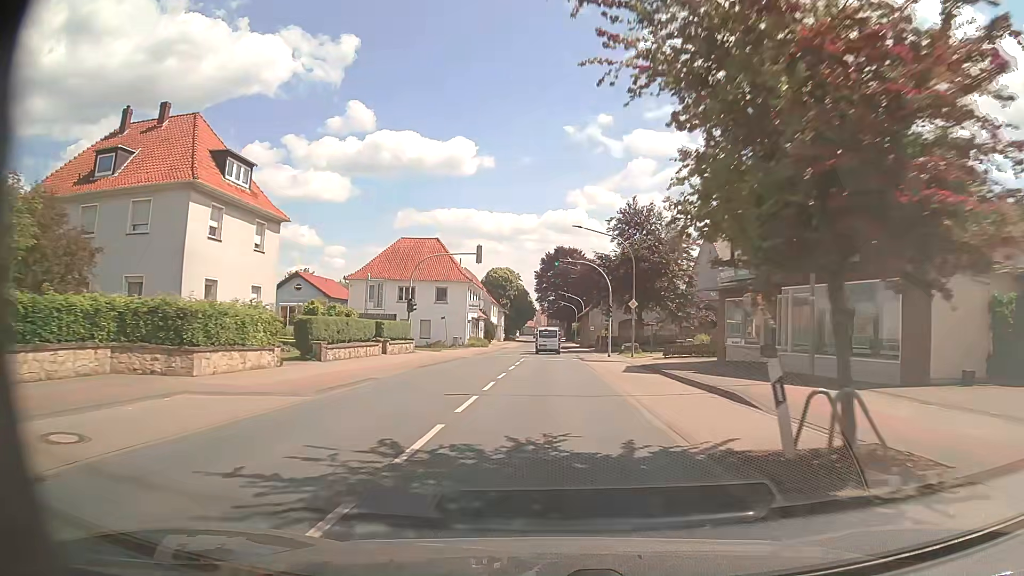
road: primary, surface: asphalt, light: Day
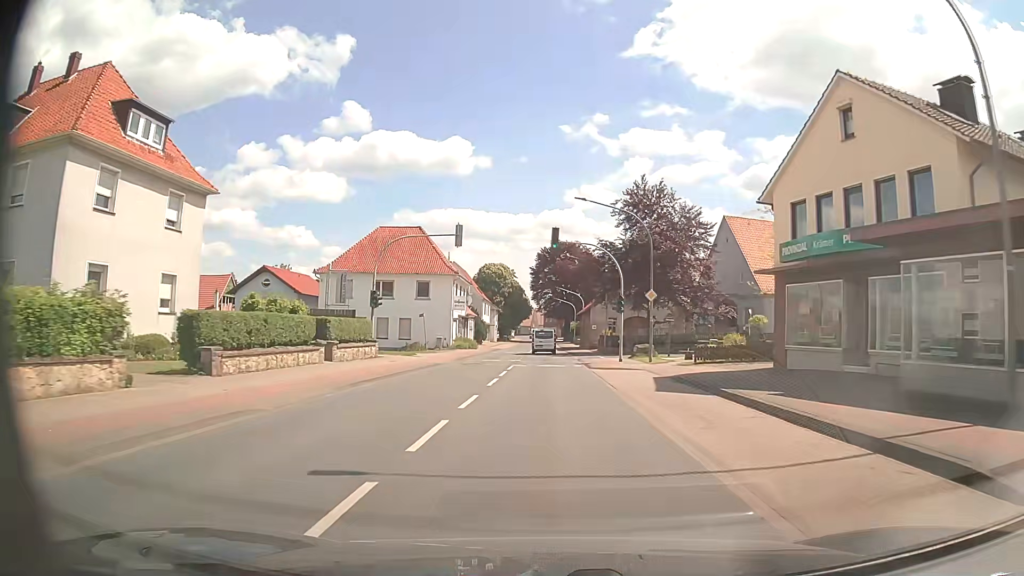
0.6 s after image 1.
(0.0, +8.4) m; 0°
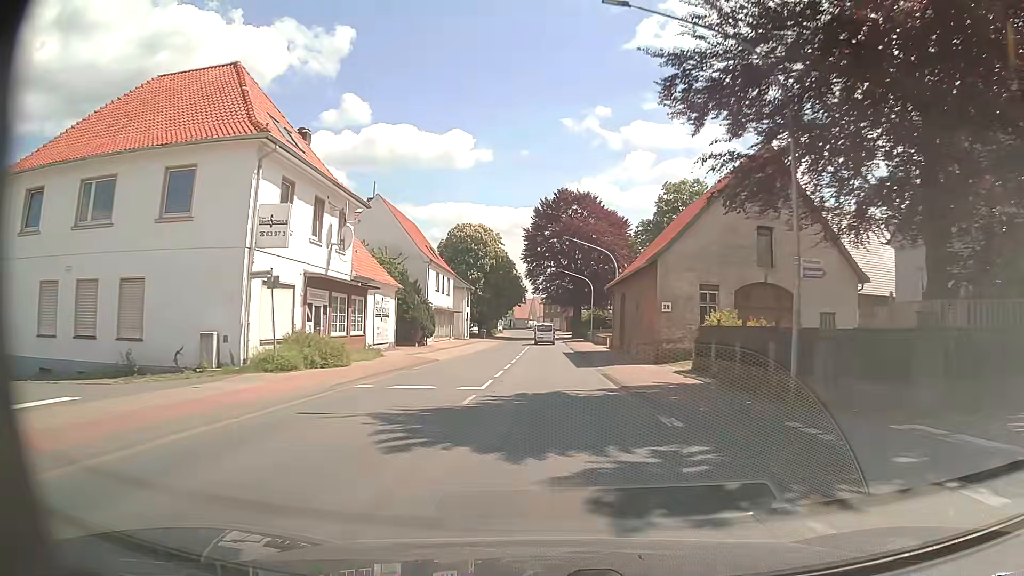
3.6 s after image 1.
(0.0, +42.0) m; 0°
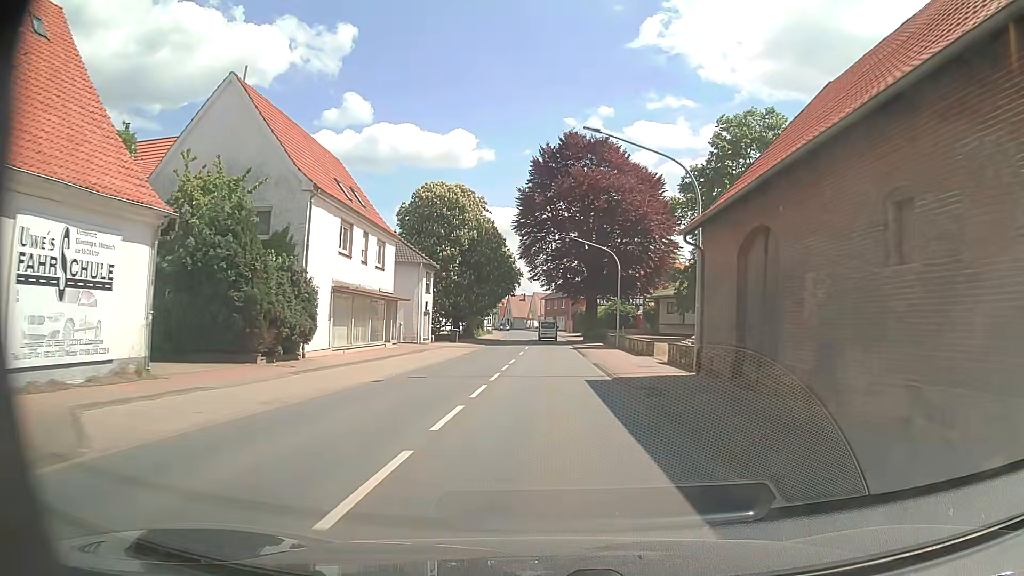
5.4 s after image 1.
(-0.1, +25.4) m; -1°
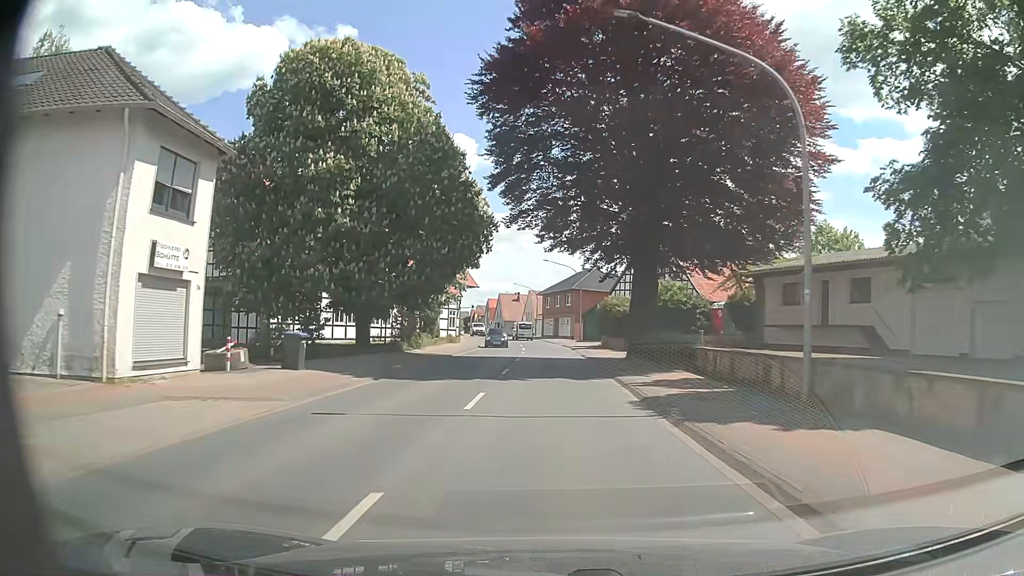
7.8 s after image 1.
(+0.1, +34.0) m; 0°
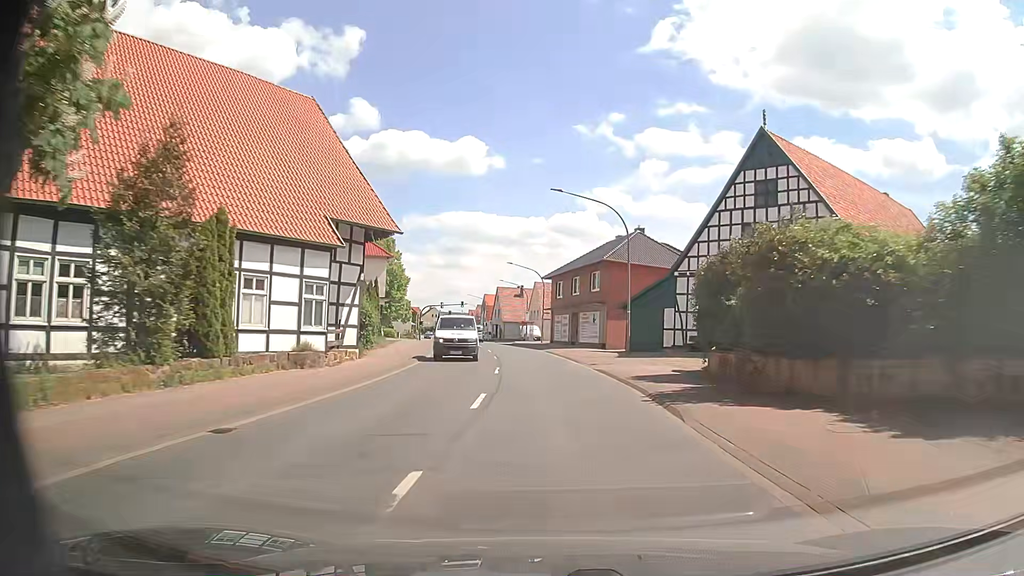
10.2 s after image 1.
(-0.1, +33.9) m; -1°
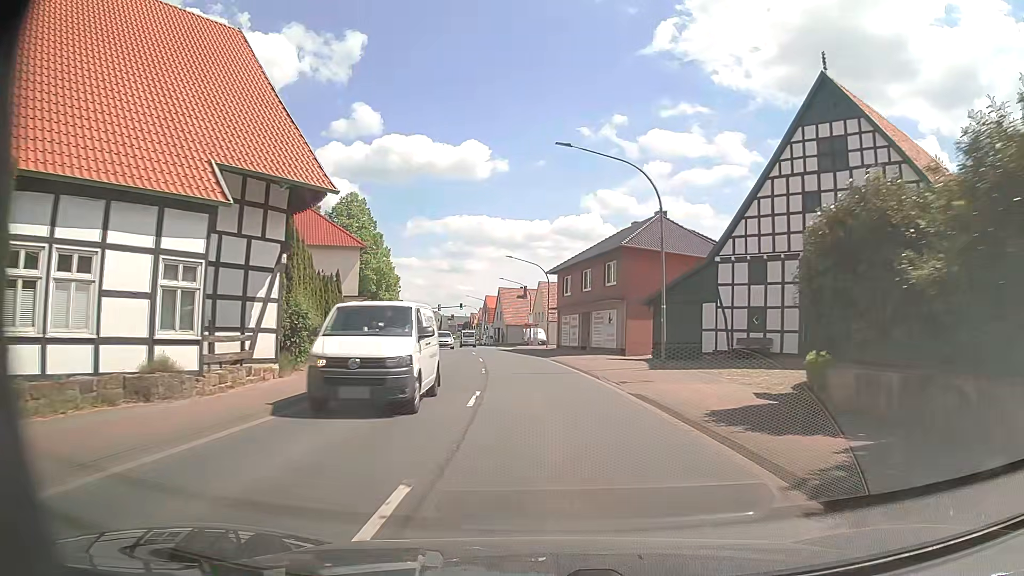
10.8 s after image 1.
(0.0, +8.5) m; -1°
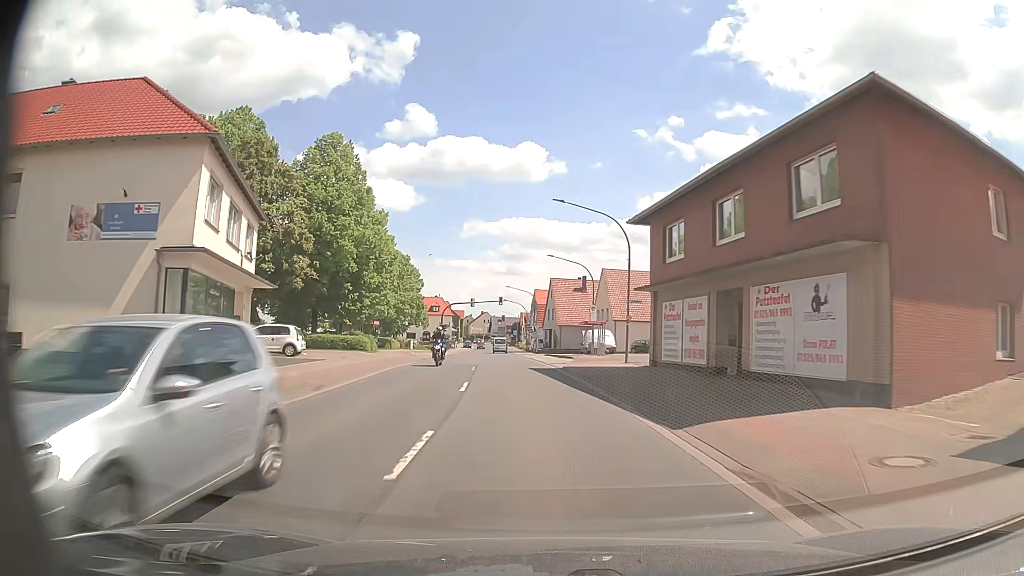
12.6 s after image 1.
(-0.9, +25.3) m; -5°
(0, +10) (-1, +20) (-1, +30) (-2, +40) (-3, +50) (-4, +60) (-4, +70) (-5, +80) (-6, +90) (-7, +100) m
